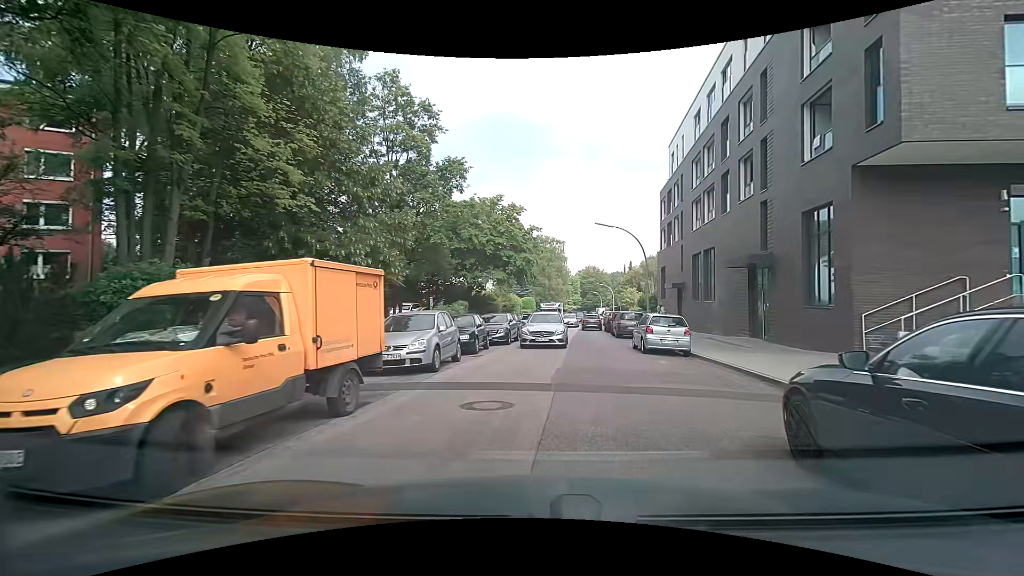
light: Day
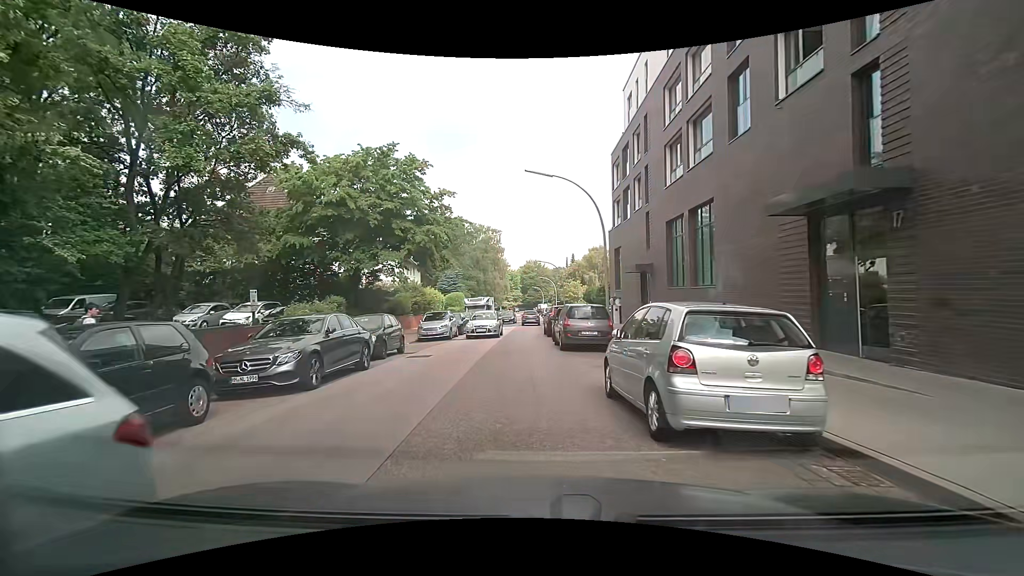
(+1.6, +12.7) m; +6°
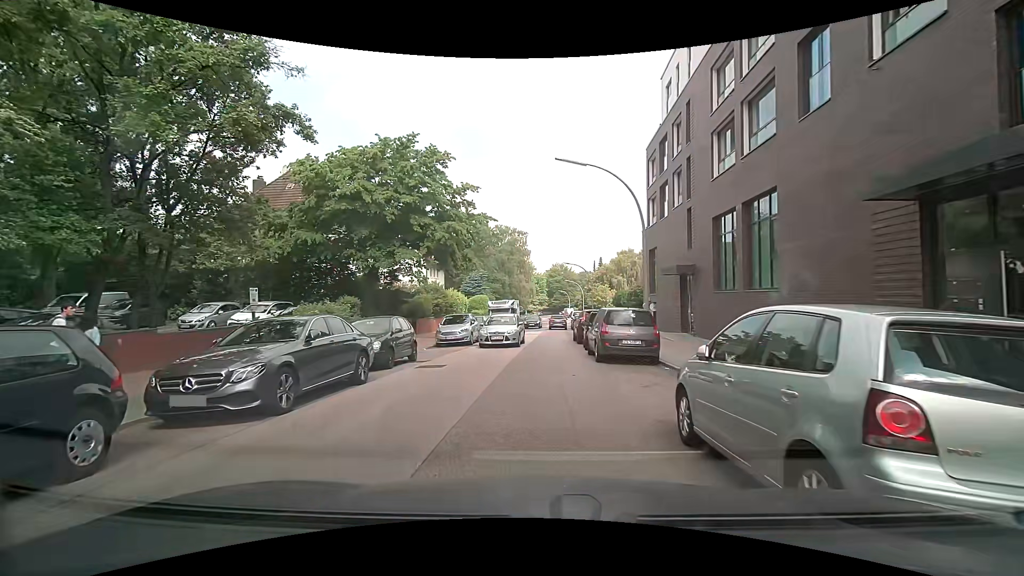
(-0.1, +2.3) m; -2°
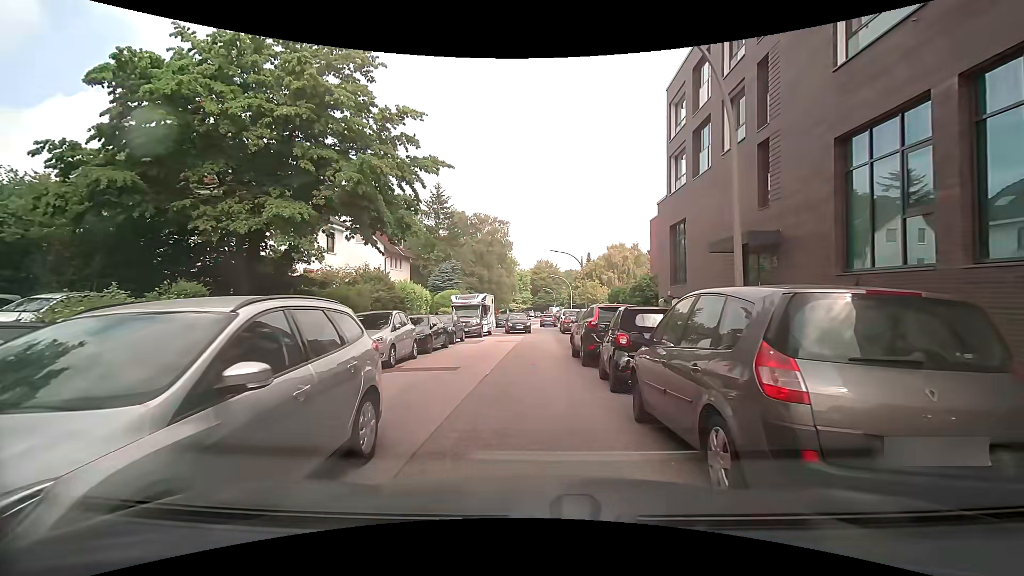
(+0.3, +10.9) m; 0°
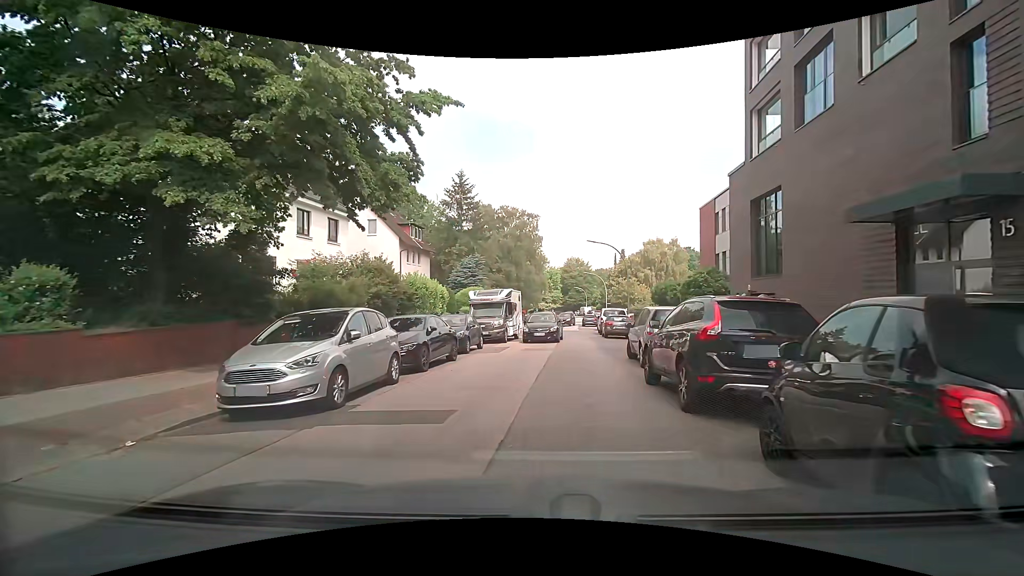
(-0.1, +6.3) m; -2°
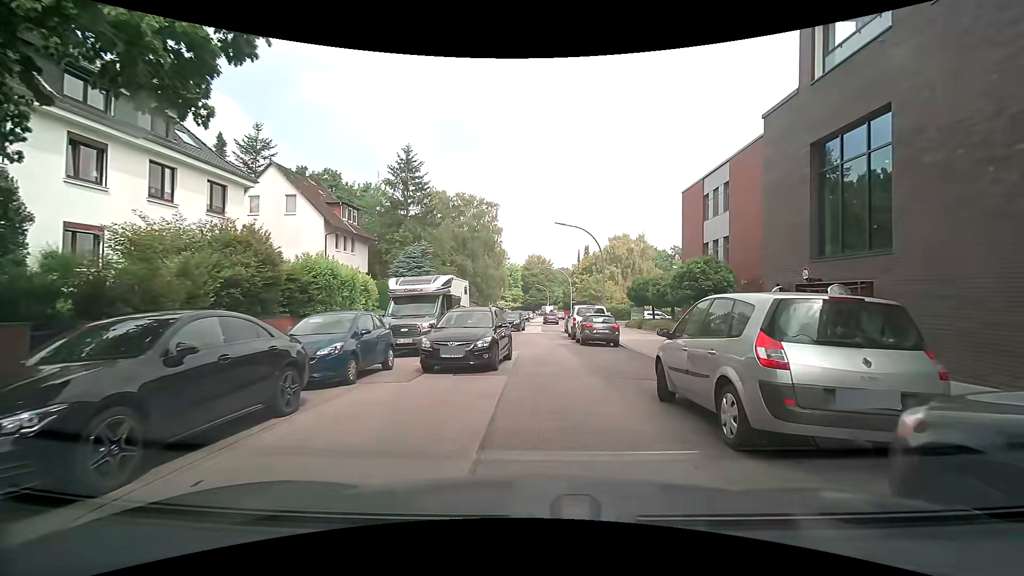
(+0.2, +8.3) m; +5°
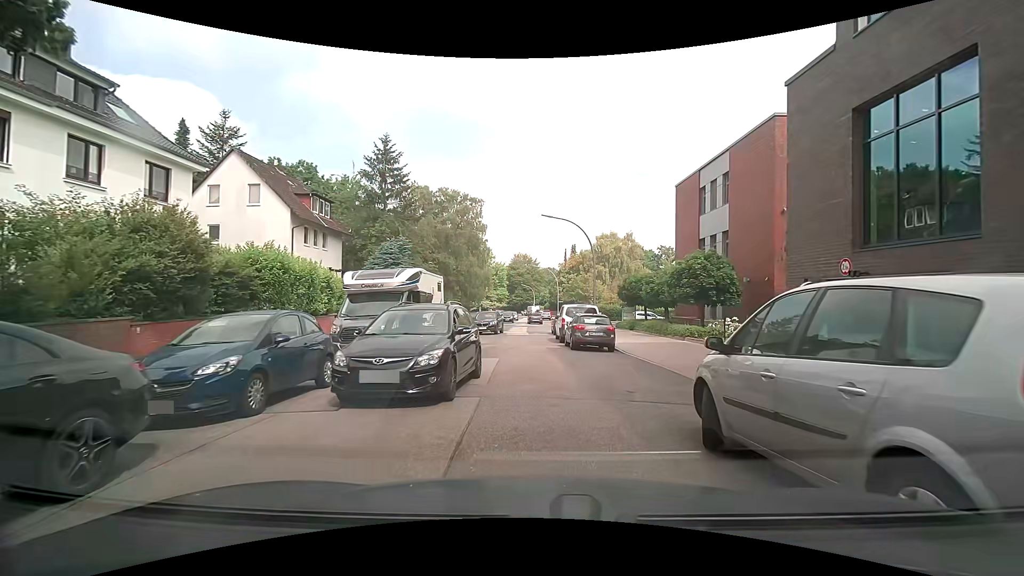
(0.0, +2.8) m; +1°
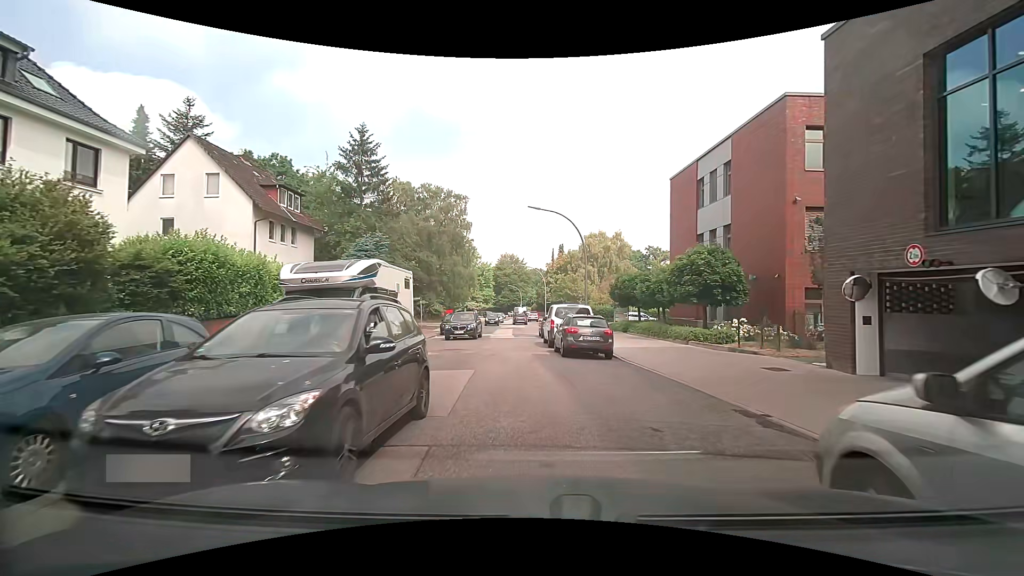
(0.0, +2.8) m; +1°
(0, +10) (-1, +20) (-1, +30) (-1, +40) (-1, +50) (-1, +60) (-2, +70) (-3, +80) (-3, +90) (-4, +100) m
